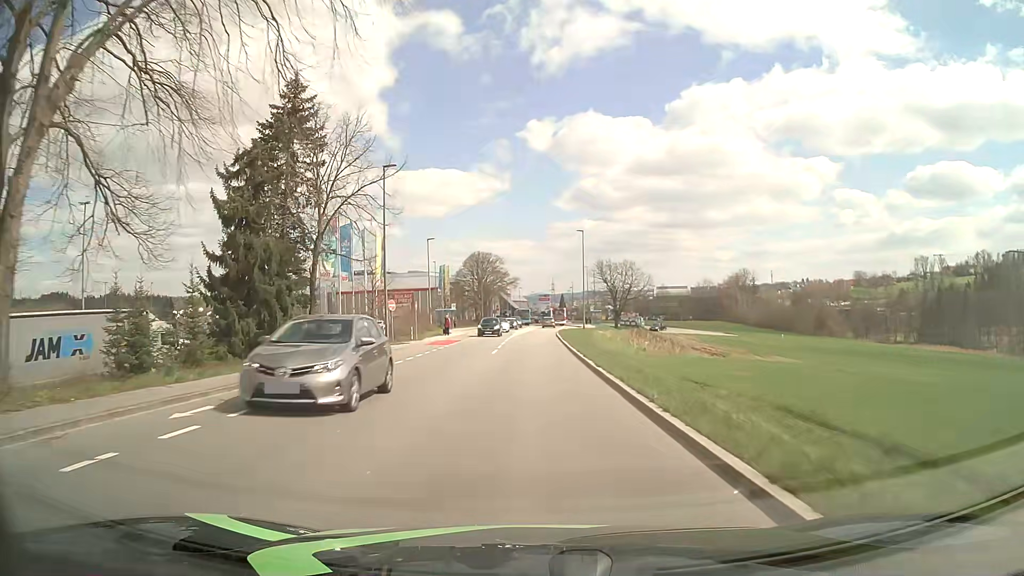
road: tertiary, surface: asphalt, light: Day
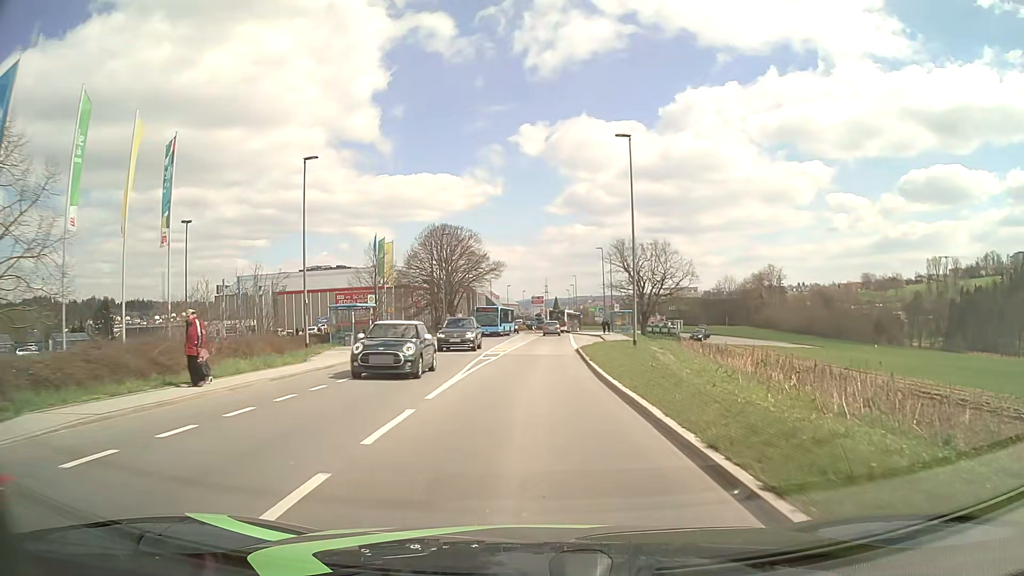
(+0.2, +38.0) m; +1°
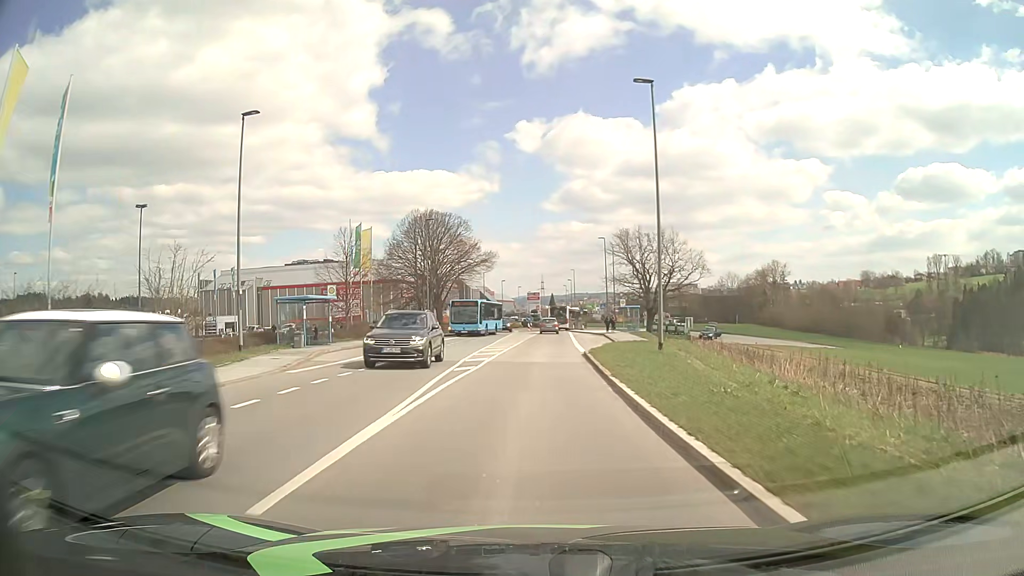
(0.0, +7.5) m; 0°
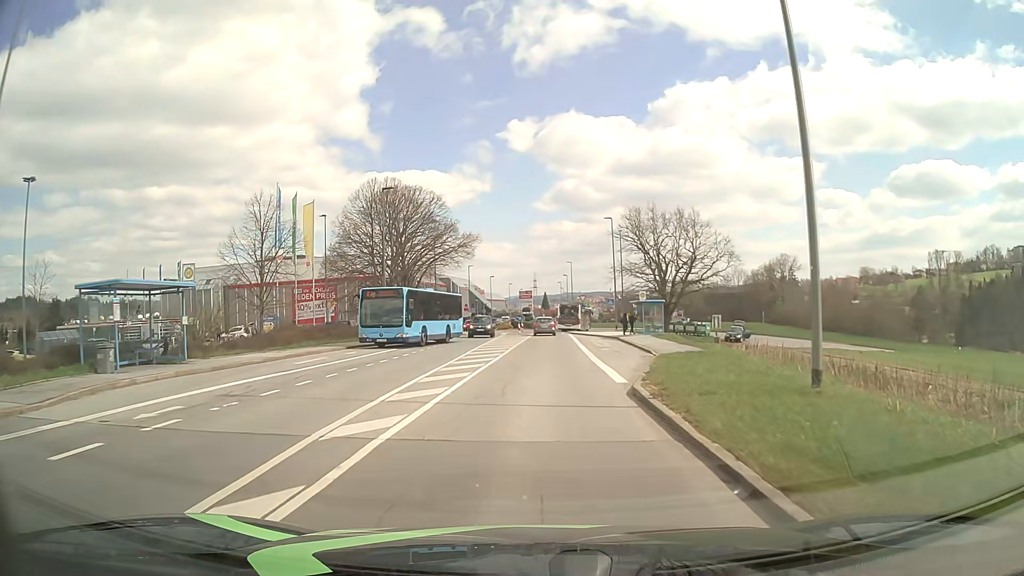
(+0.1, +14.3) m; +1°
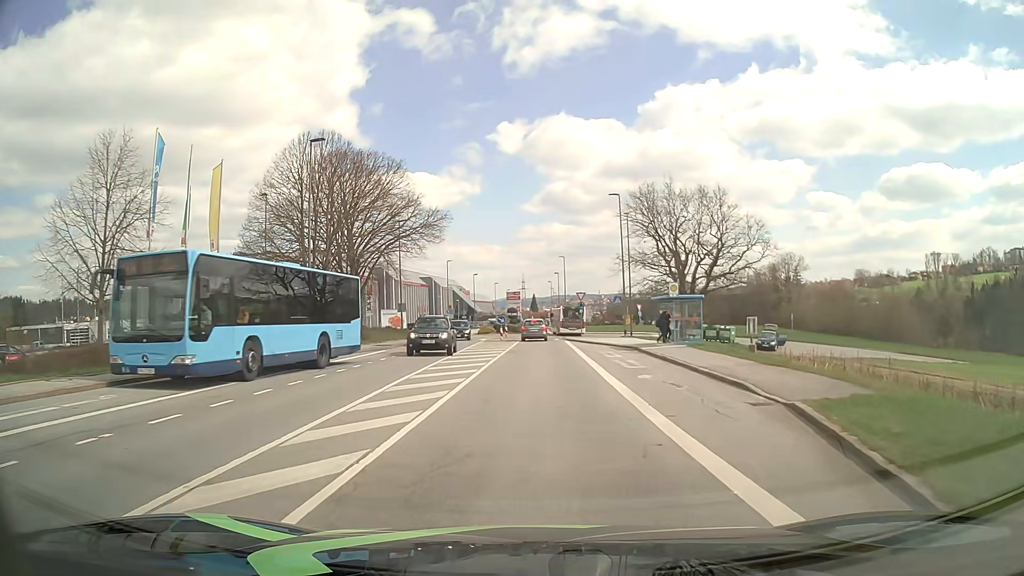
(+0.1, +13.1) m; +1°
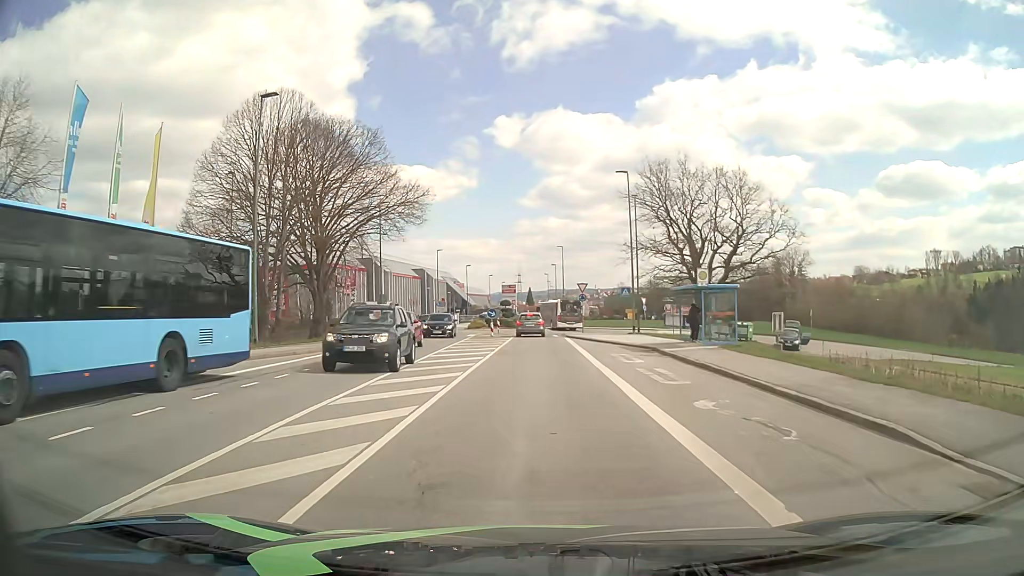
(0.0, +6.1) m; 0°
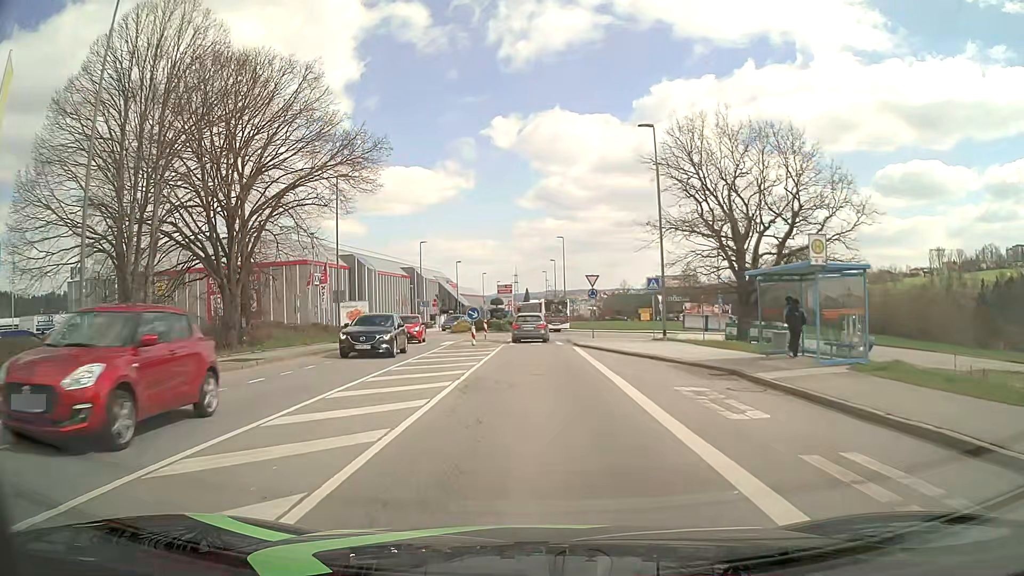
(+0.1, +10.7) m; 0°
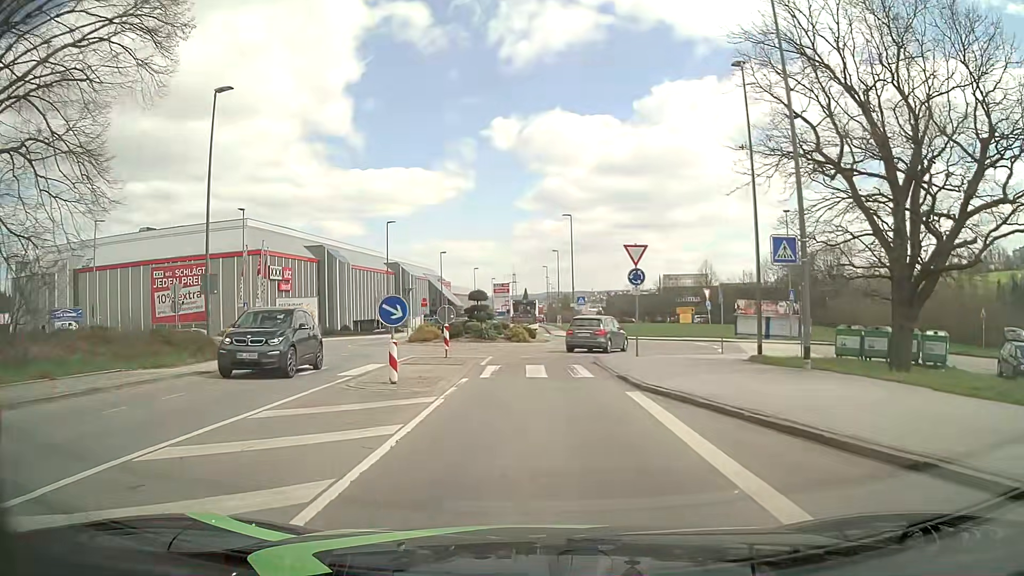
(0.0, +17.1) m; 0°
(0, +10) (0, +20) (+2, +30) (+5, +39) (+2, +48) (0, +58) (-1, +68) (-2, +78) (-2, +88) (-2, +98) m
